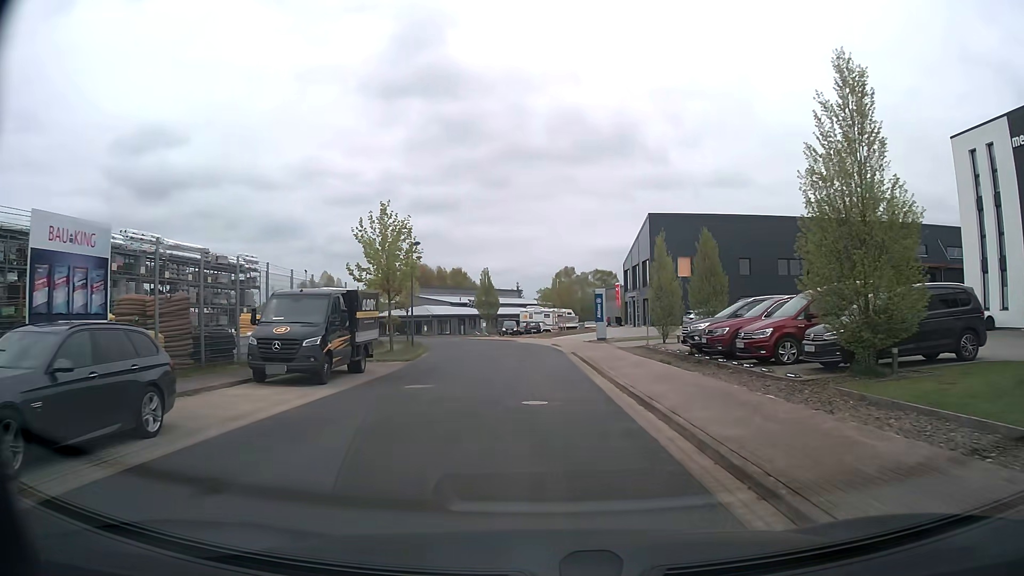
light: Day
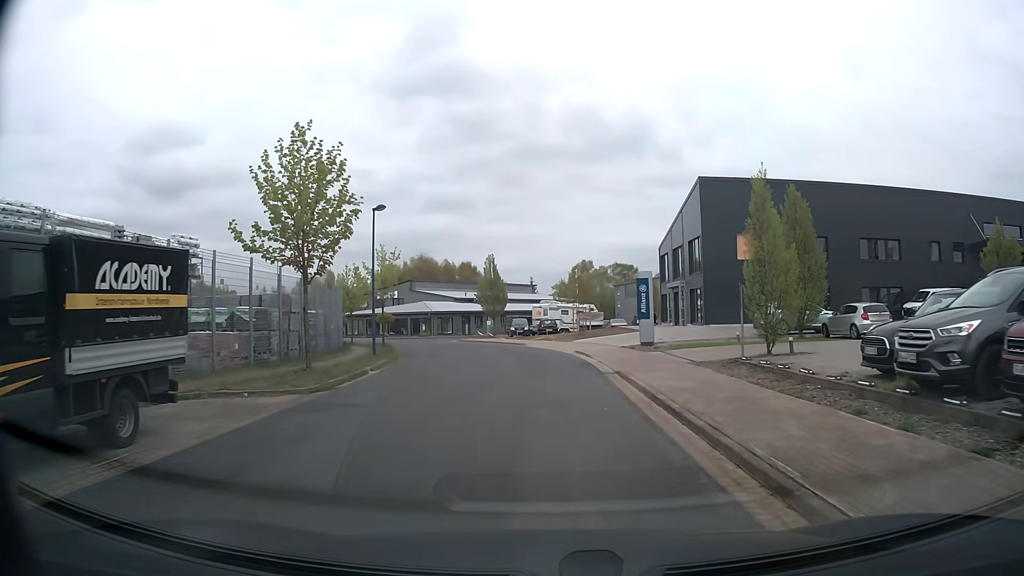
(-0.1, +12.6) m; -1°
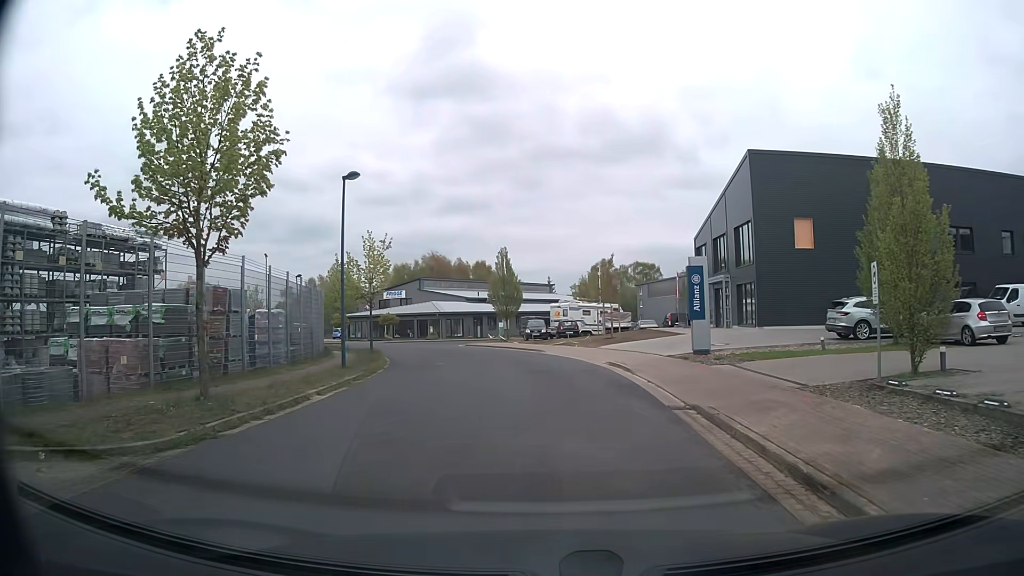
(-0.1, +6.7) m; -1°
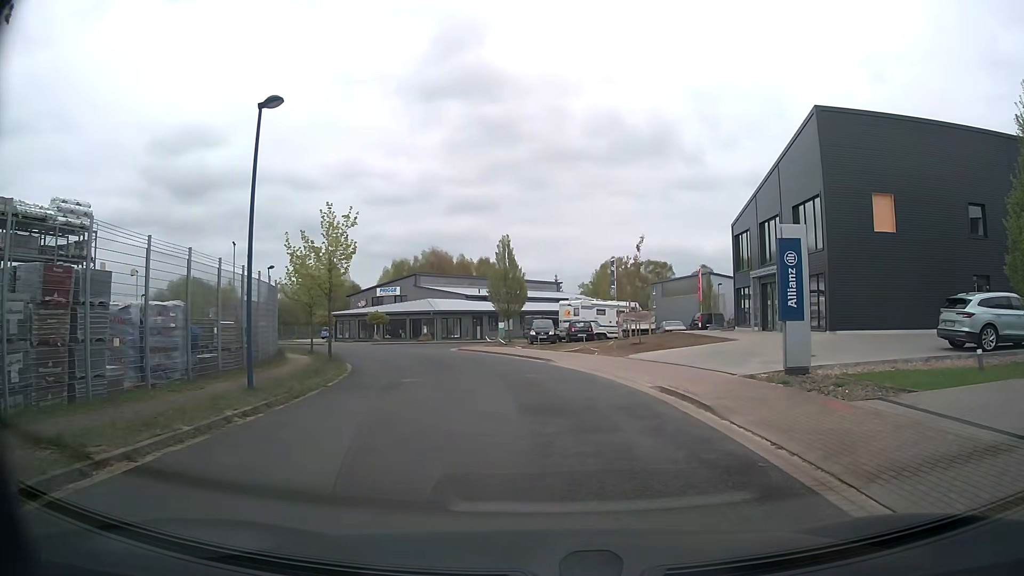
(-0.2, +7.7) m; -1°
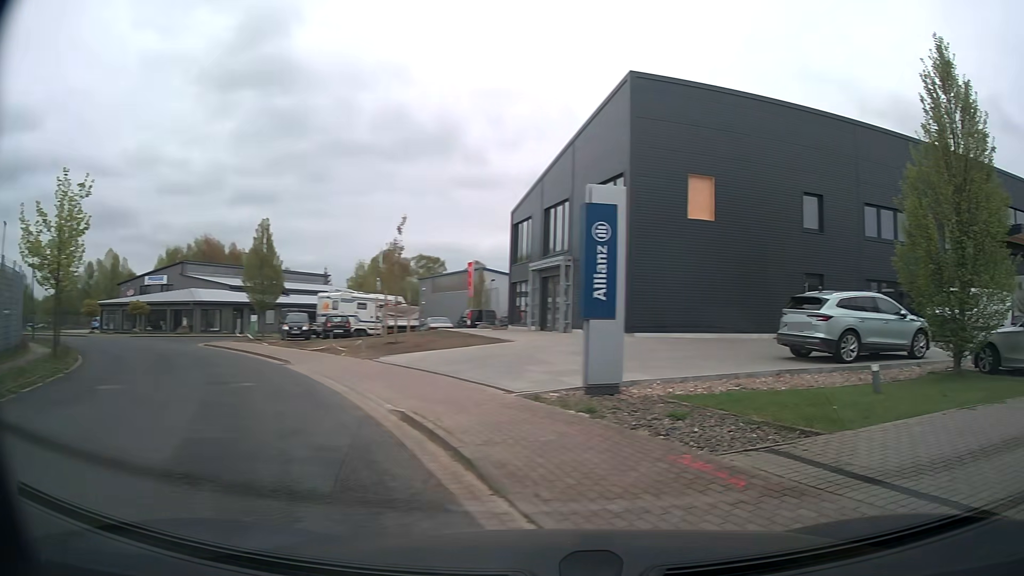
(+0.4, +4.2) m; +19°
